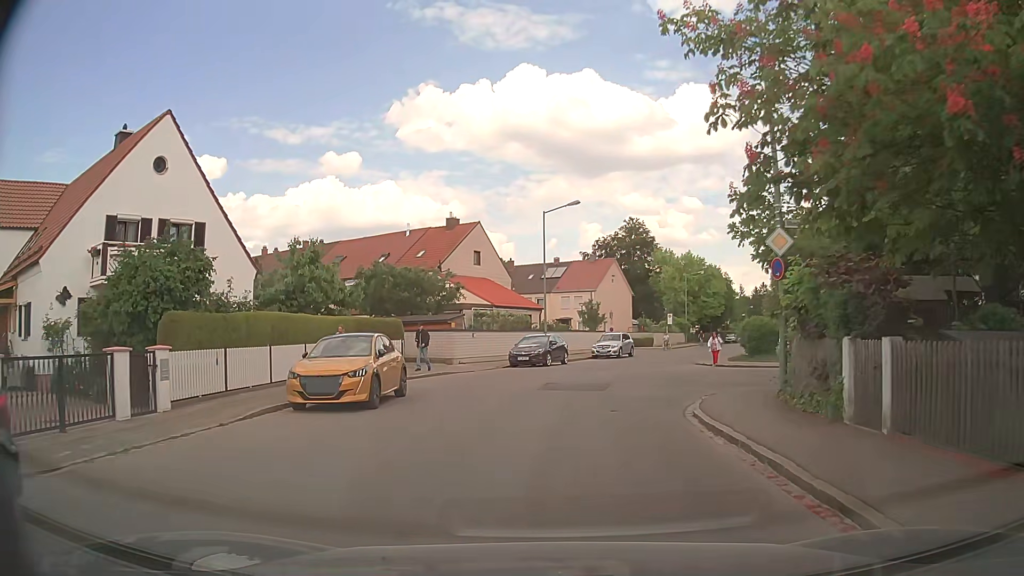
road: unclassified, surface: asphalt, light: Day
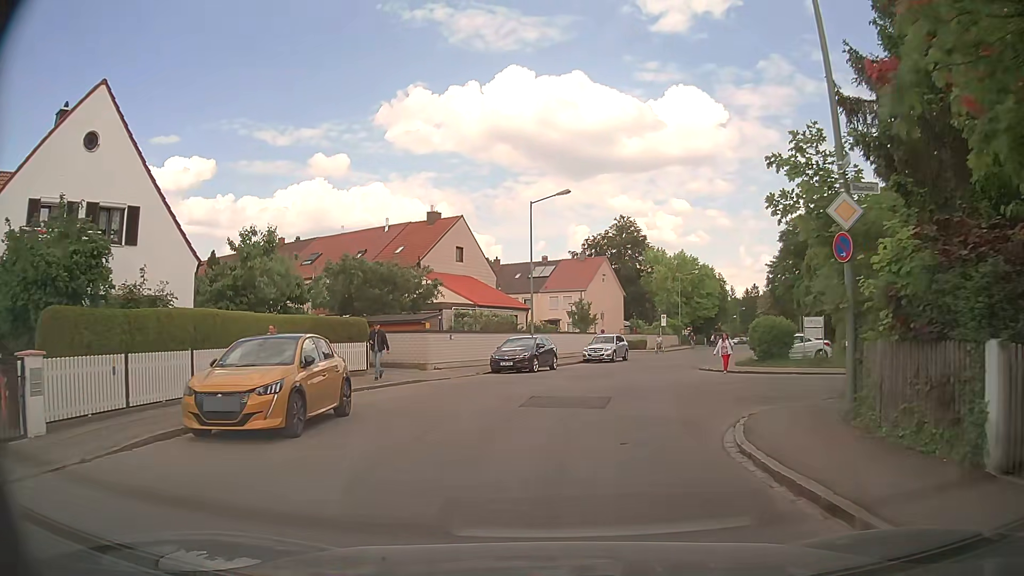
(0.0, +3.6) m; +2°
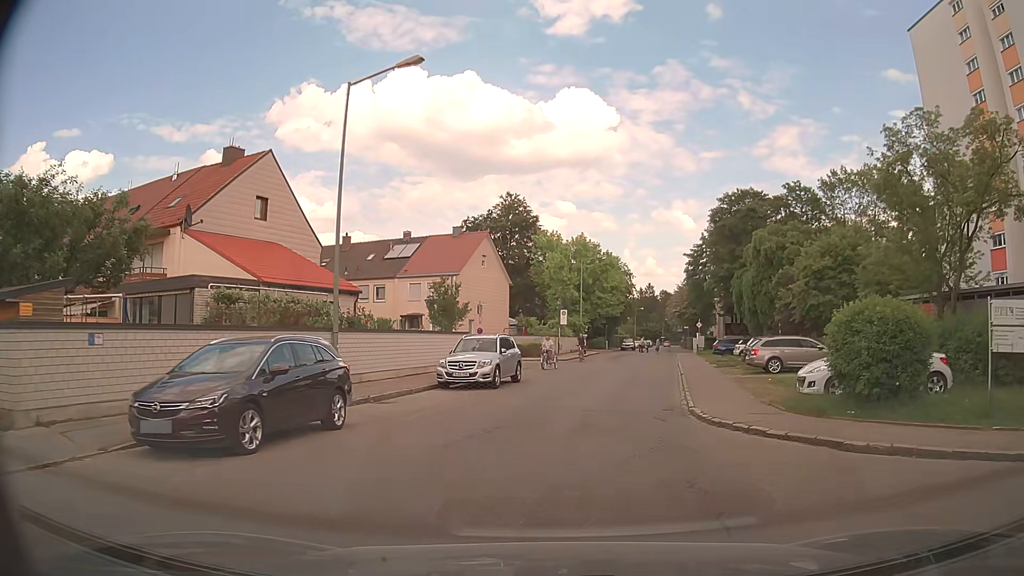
(+1.1, +18.5) m; +9°
(+1, +10) (+2, +20) (+4, +30) (+6, +40) (+7, +49) (+9, +59) (+11, +69) (+12, +79) (+14, +89) (+16, +99) m
